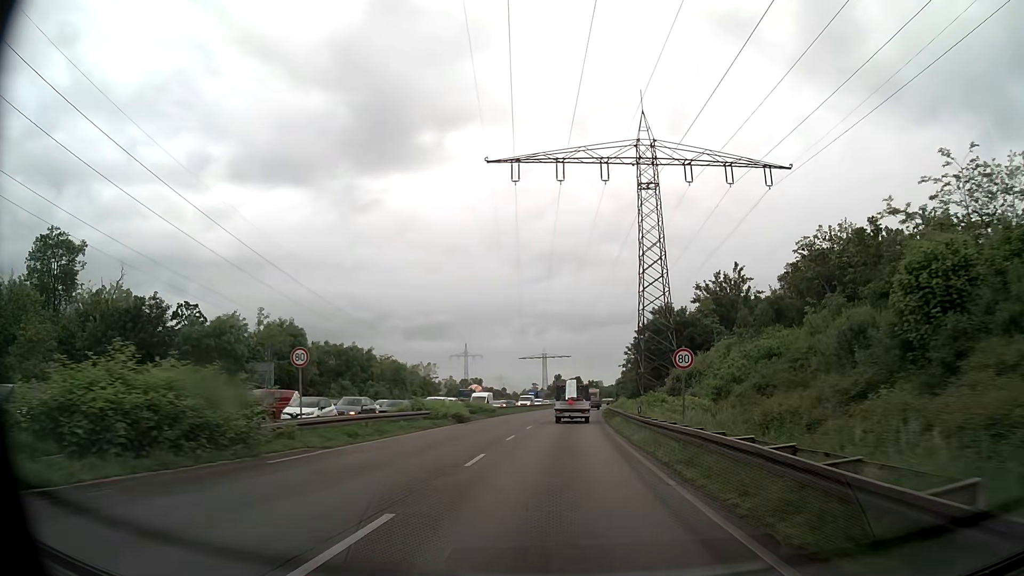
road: trunk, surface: asphalt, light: Day
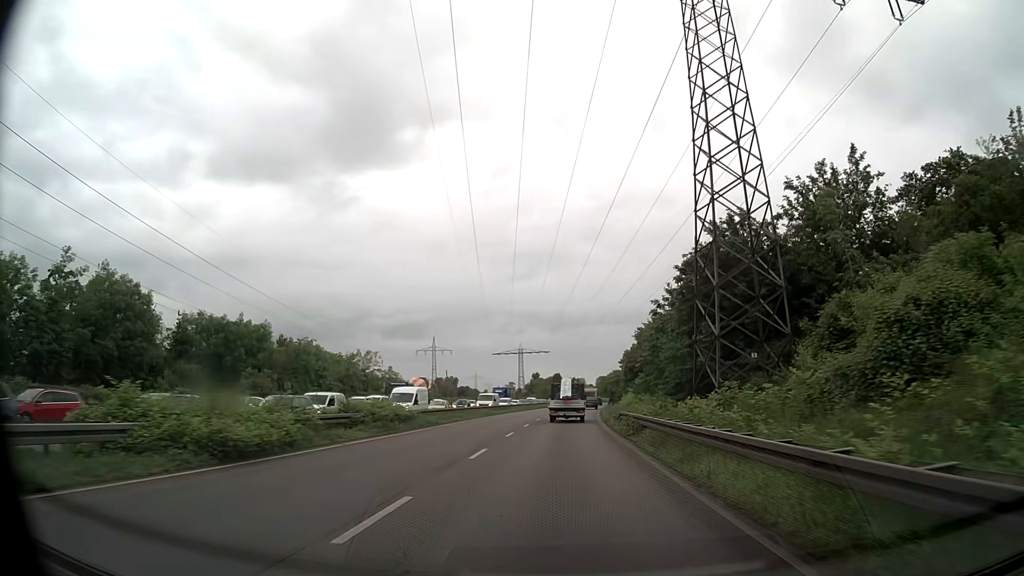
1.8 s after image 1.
(+0.3, +25.8) m; +2°
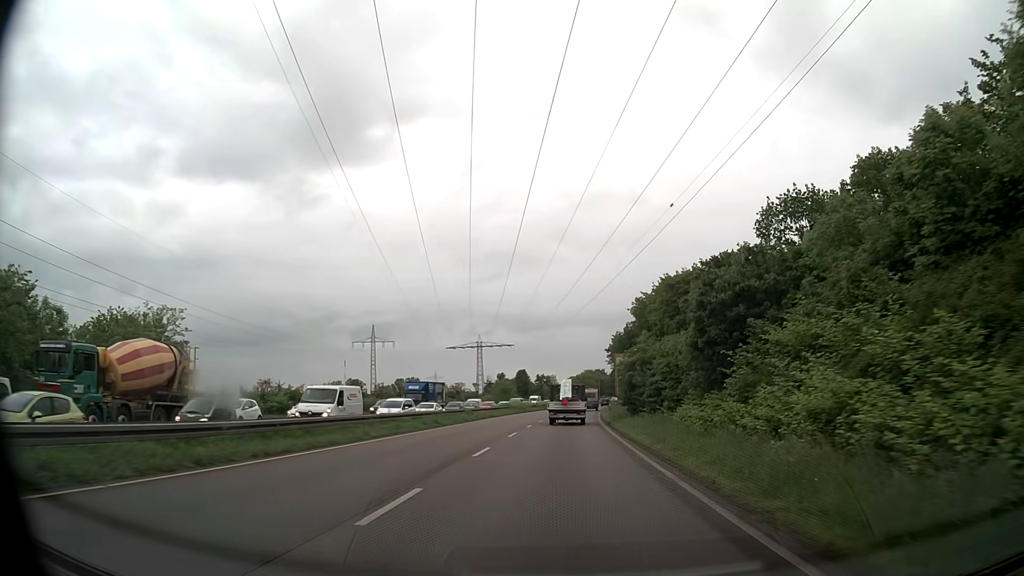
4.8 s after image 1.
(+0.9, +44.1) m; +2°
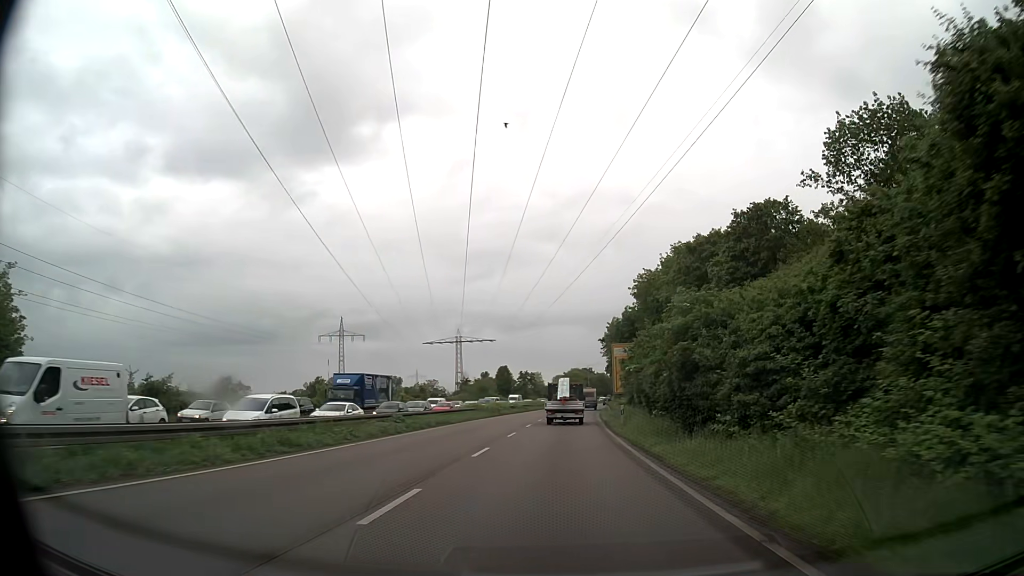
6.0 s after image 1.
(+0.2, +18.0) m; +1°
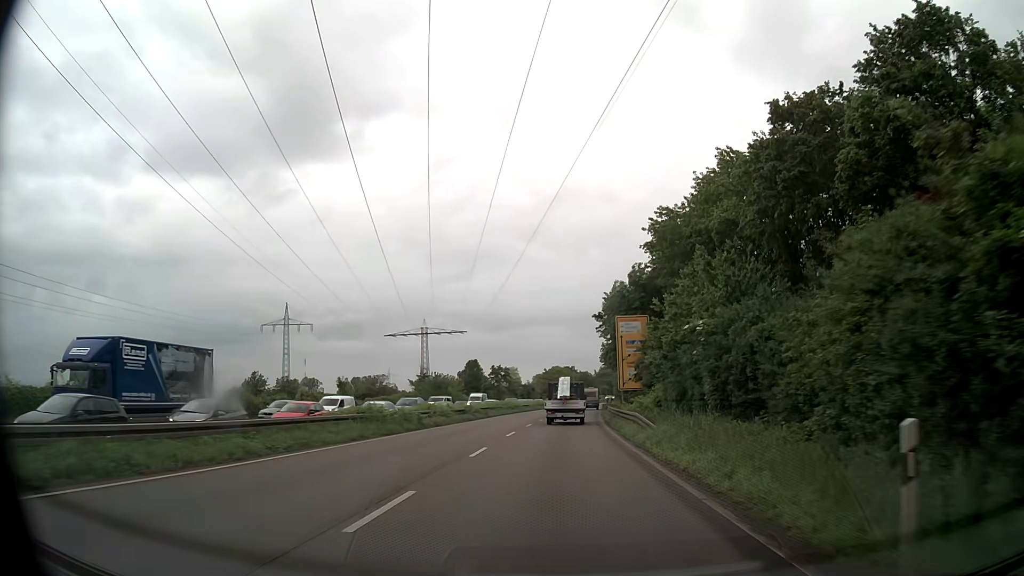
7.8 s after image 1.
(+0.3, +27.5) m; +1°
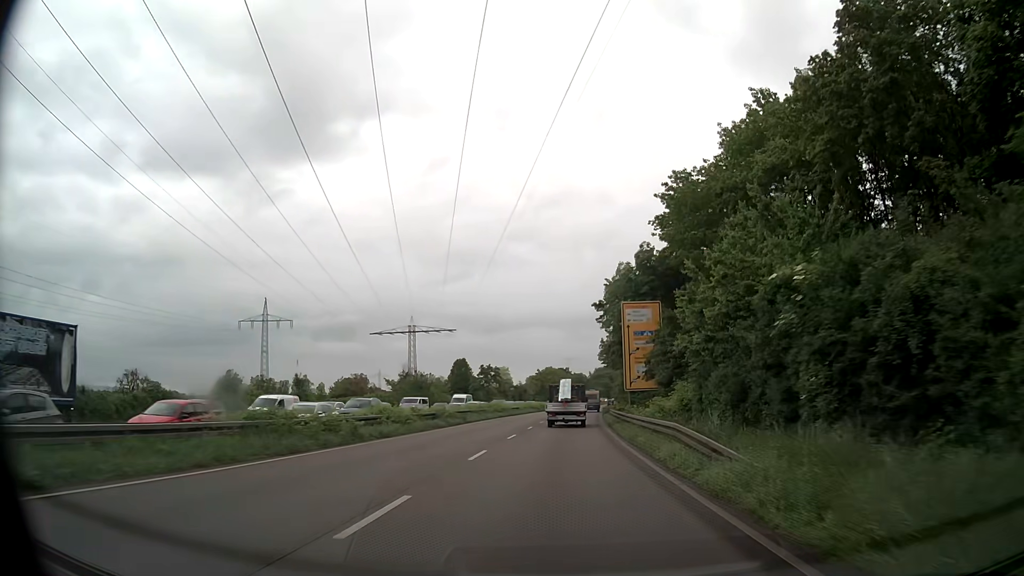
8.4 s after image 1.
(+0.1, +9.3) m; +1°
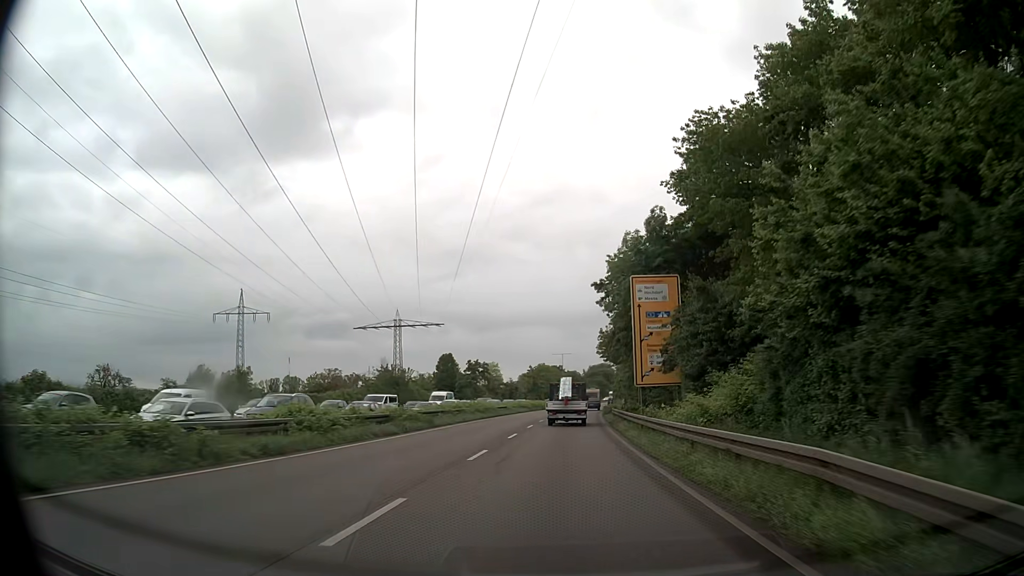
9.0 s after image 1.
(0.0, +9.4) m; +1°
